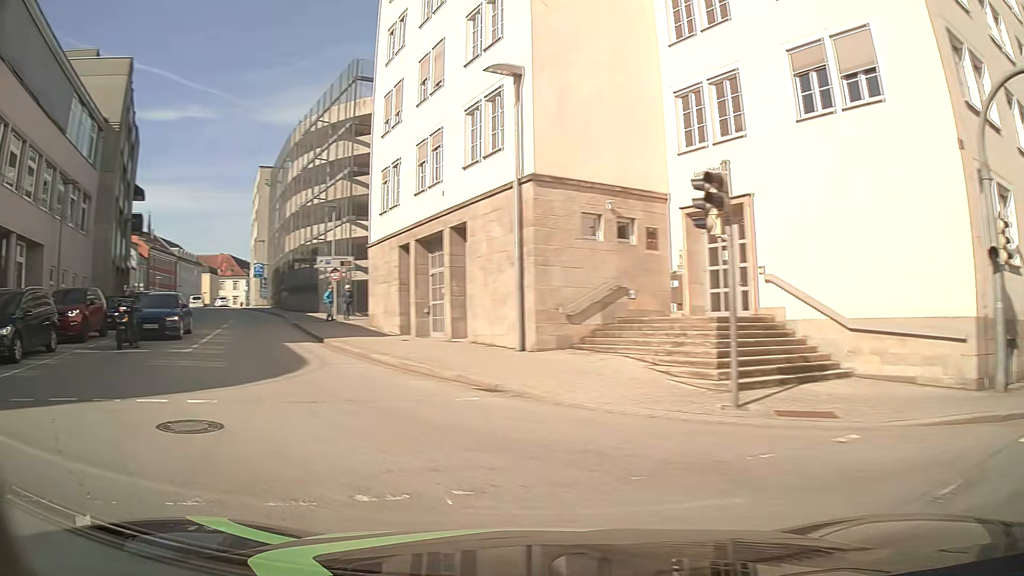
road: tertiary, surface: asphalt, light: Day
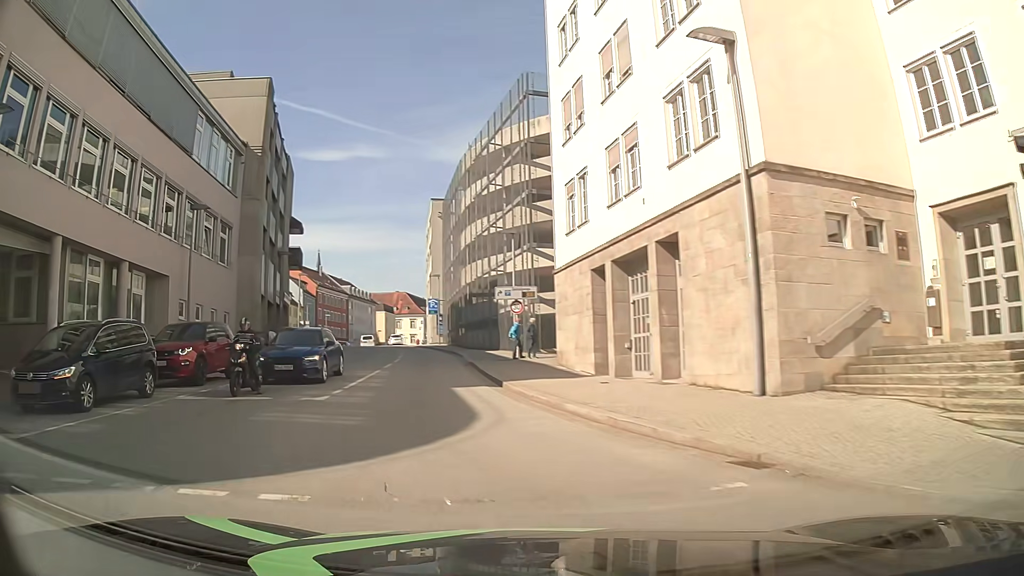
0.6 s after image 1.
(-0.6, +3.8) m; -15°
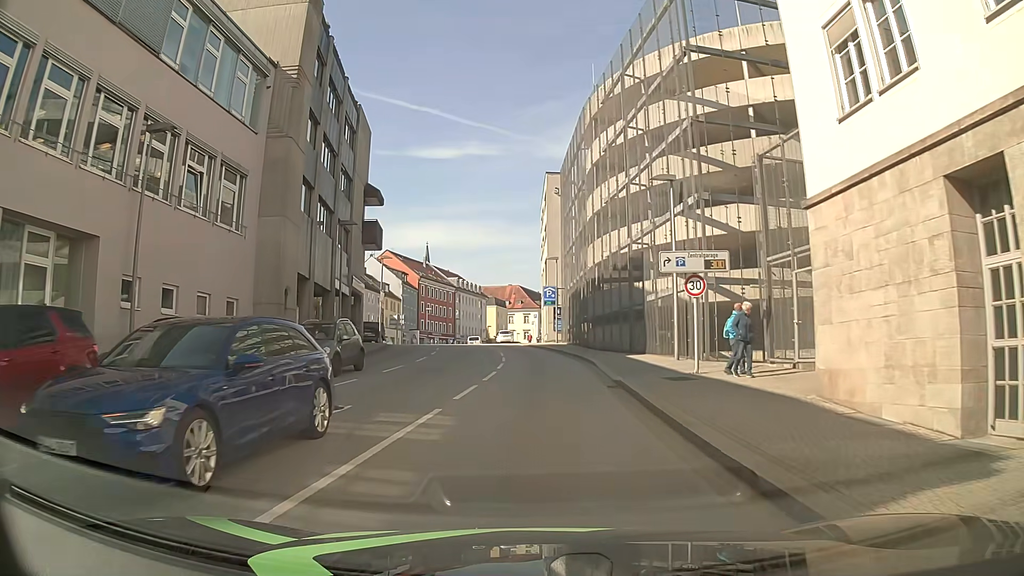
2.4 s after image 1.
(-1.7, +12.7) m; -10°
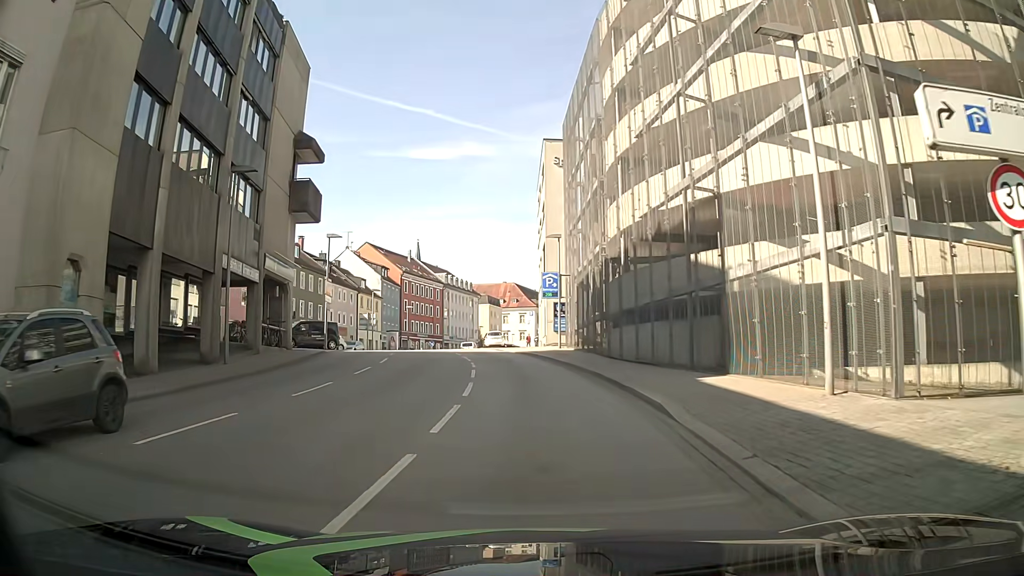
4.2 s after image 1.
(+0.1, +13.0) m; +1°
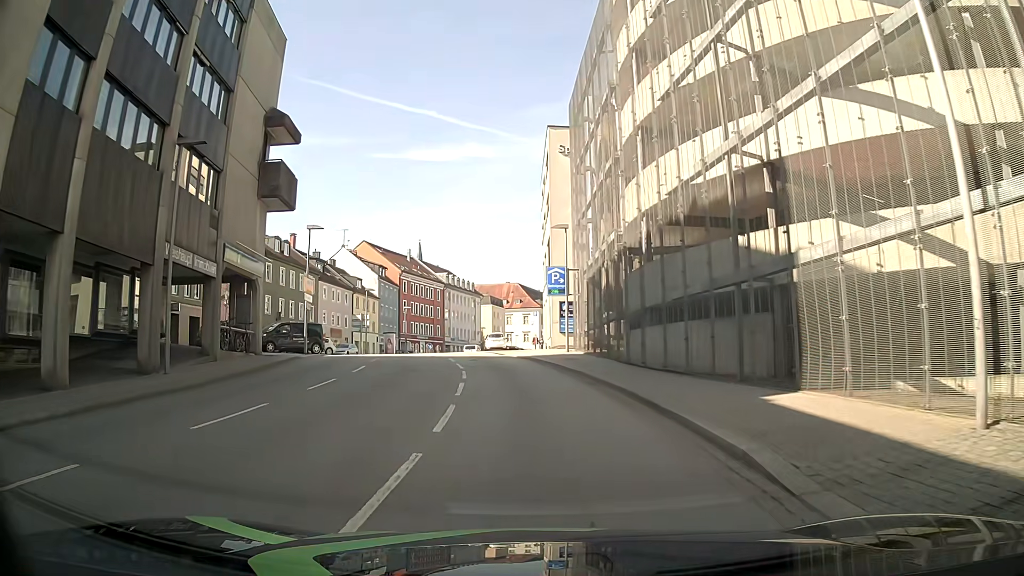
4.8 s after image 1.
(0.0, +4.3) m; -2°
